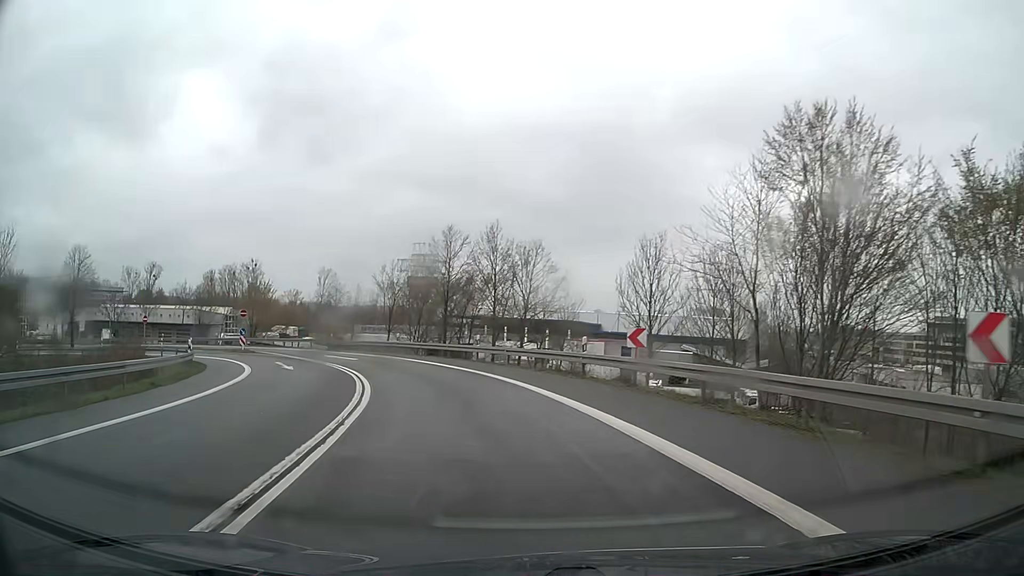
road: trunk_link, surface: asphalt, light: Day
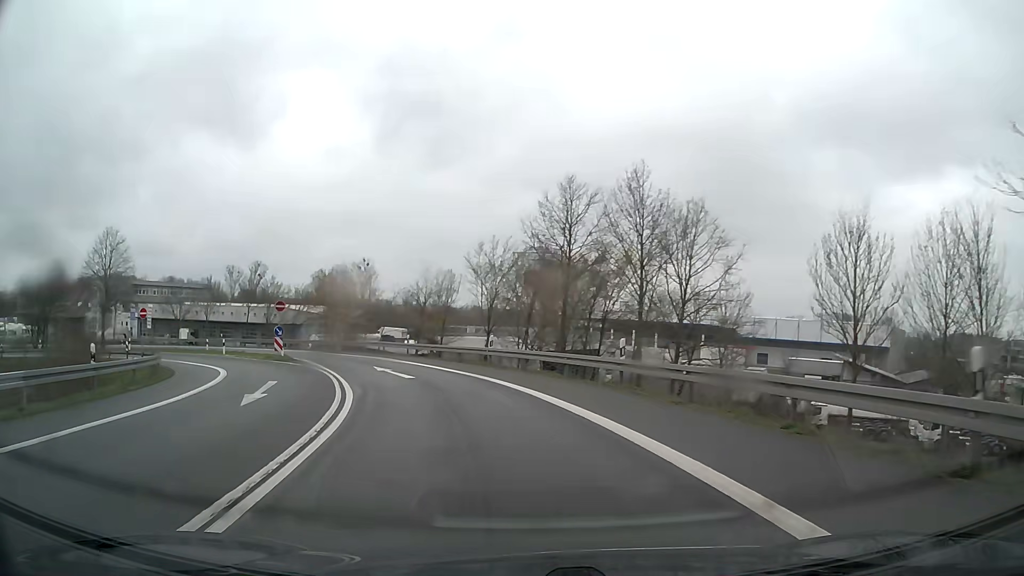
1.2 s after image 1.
(-1.4, +15.1) m; -9°
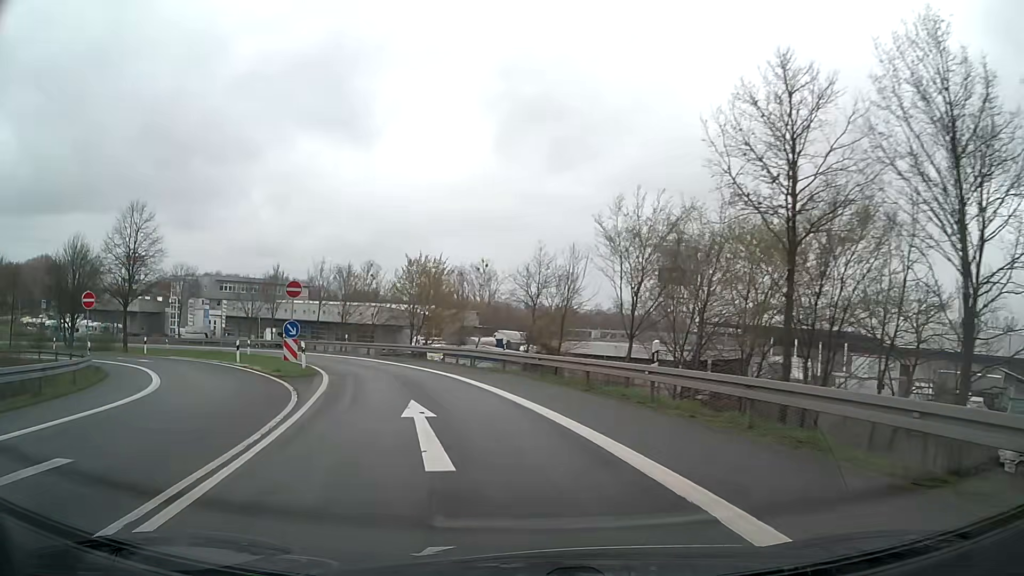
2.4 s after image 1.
(-1.6, +14.7) m; -11°
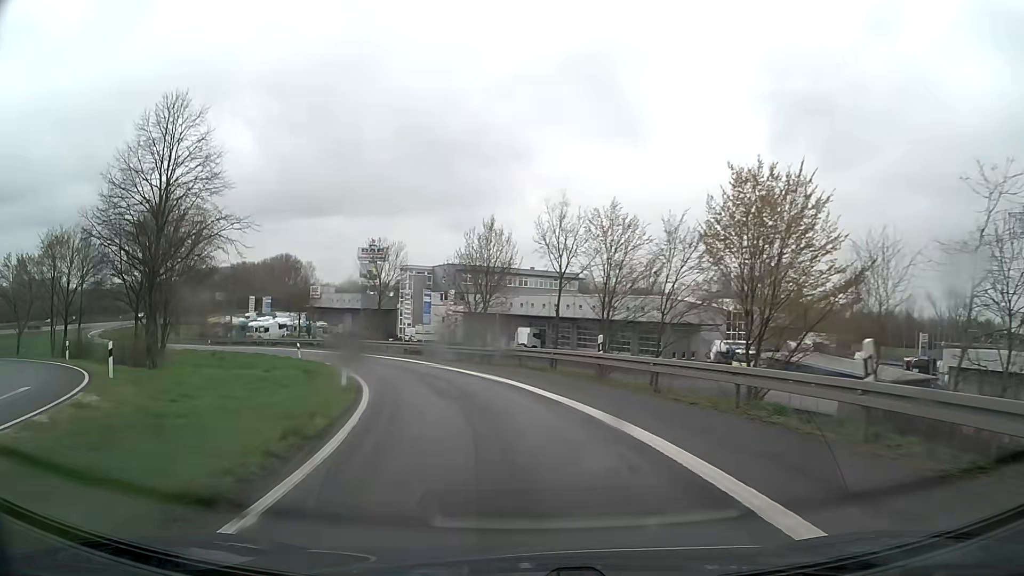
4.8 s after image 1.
(-6.0, +27.9) m; -24°
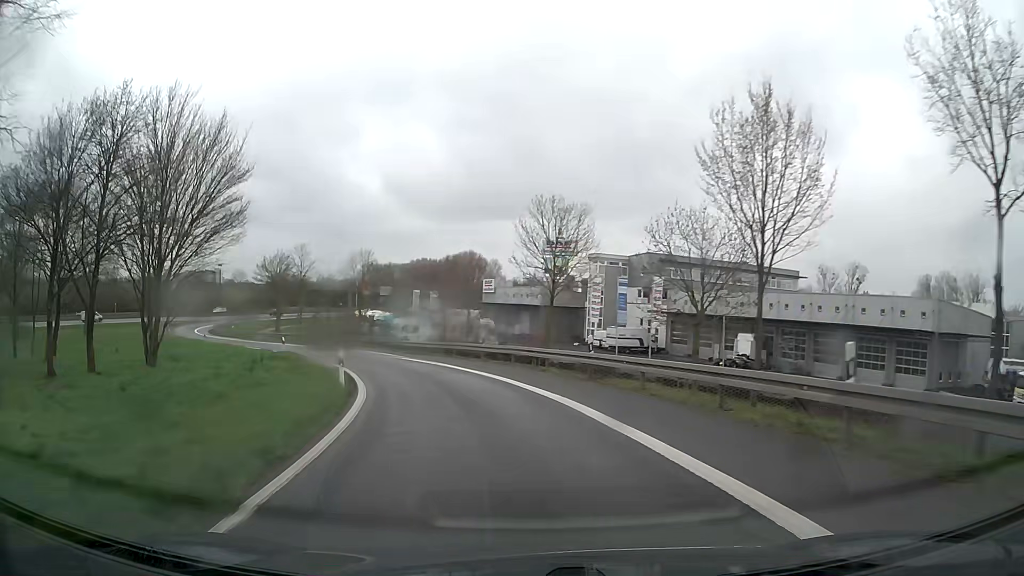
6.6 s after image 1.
(-3.1, +22.3) m; -16°
